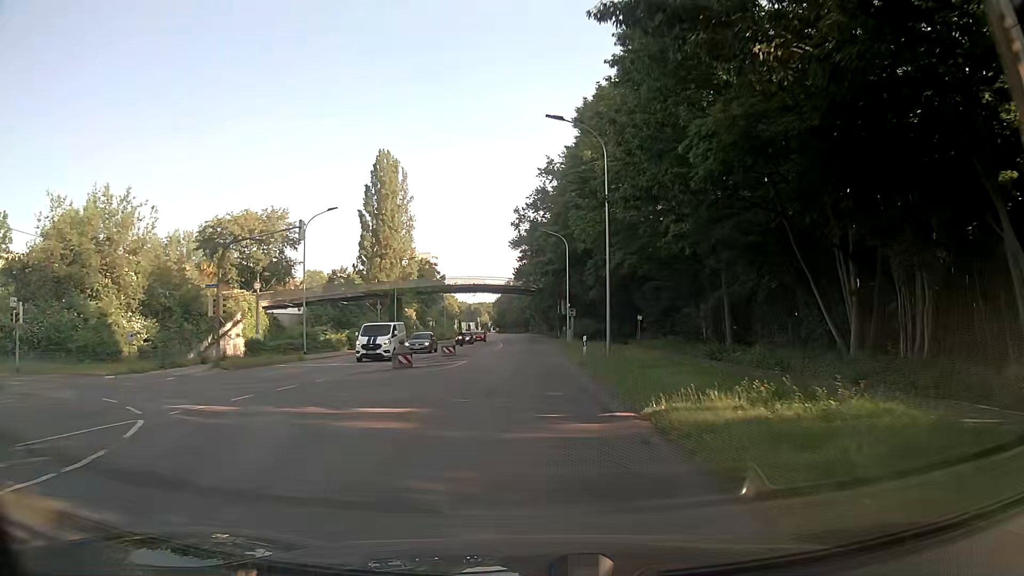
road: secondary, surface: asphalt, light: Day
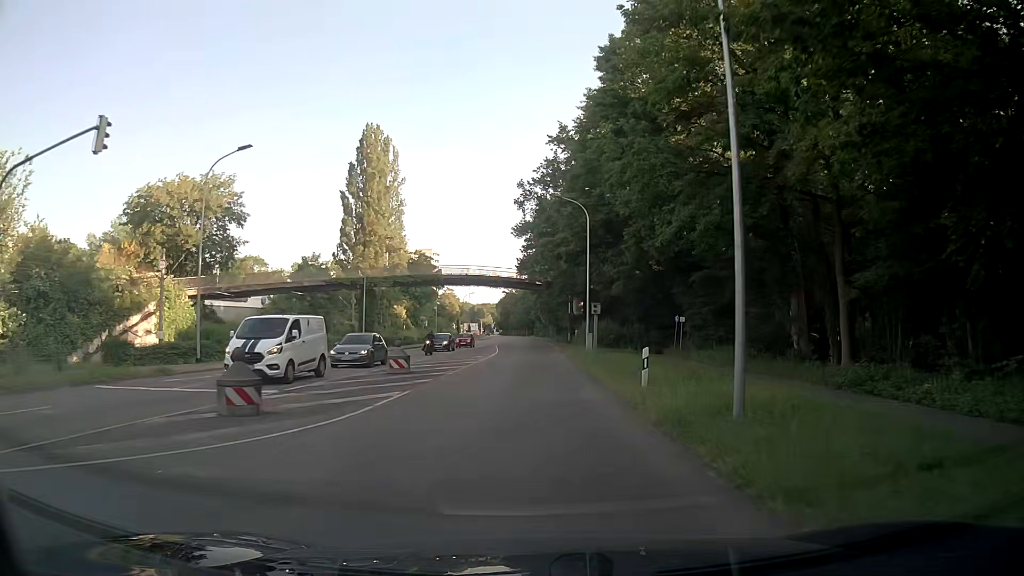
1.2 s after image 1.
(-0.2, +15.3) m; 0°
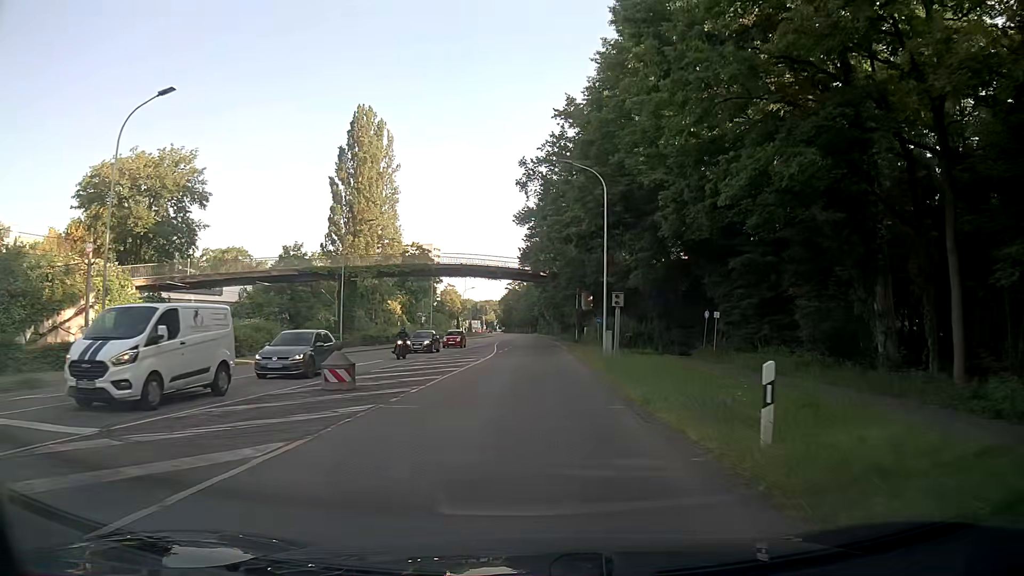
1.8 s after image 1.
(0.0, +7.6) m; 0°
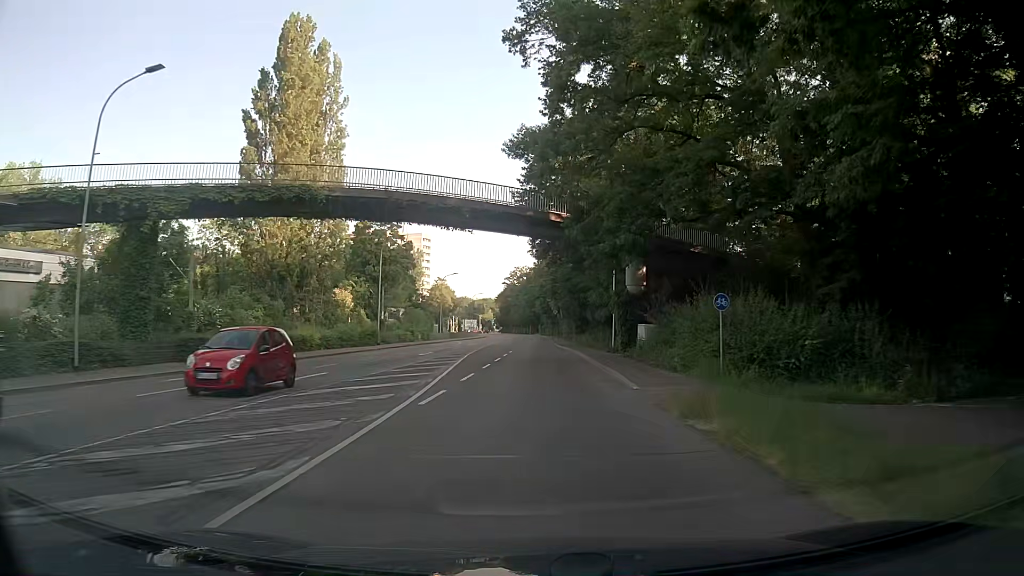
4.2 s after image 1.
(-0.3, +30.5) m; 0°
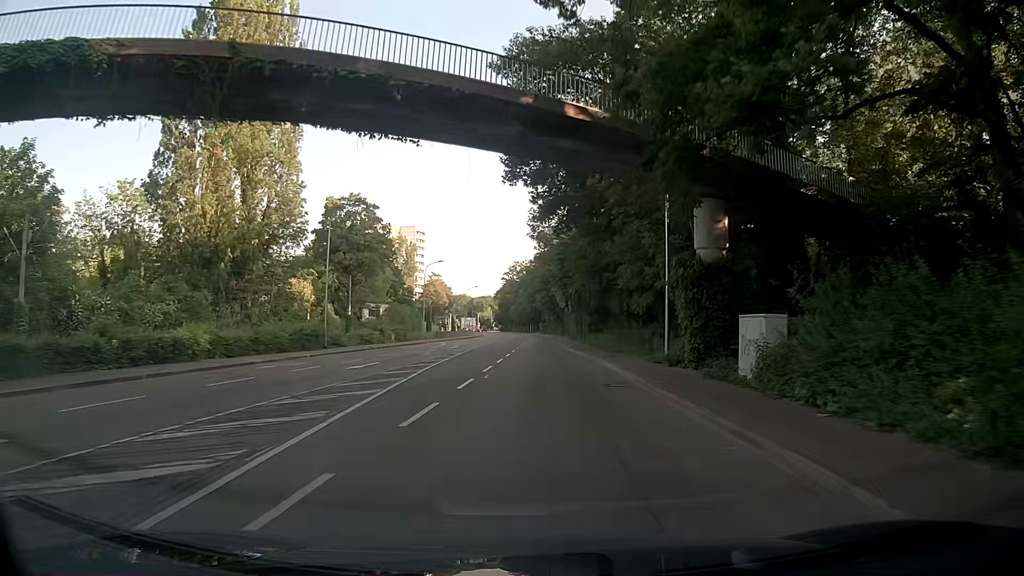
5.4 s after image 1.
(-0.1, +15.2) m; 0°
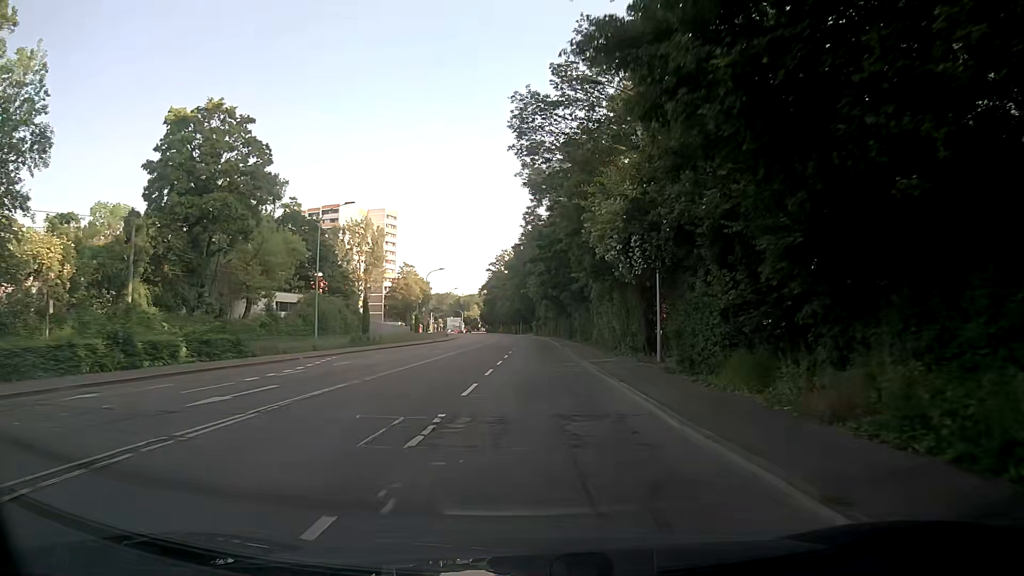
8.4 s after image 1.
(-0.1, +37.8) m; 0°
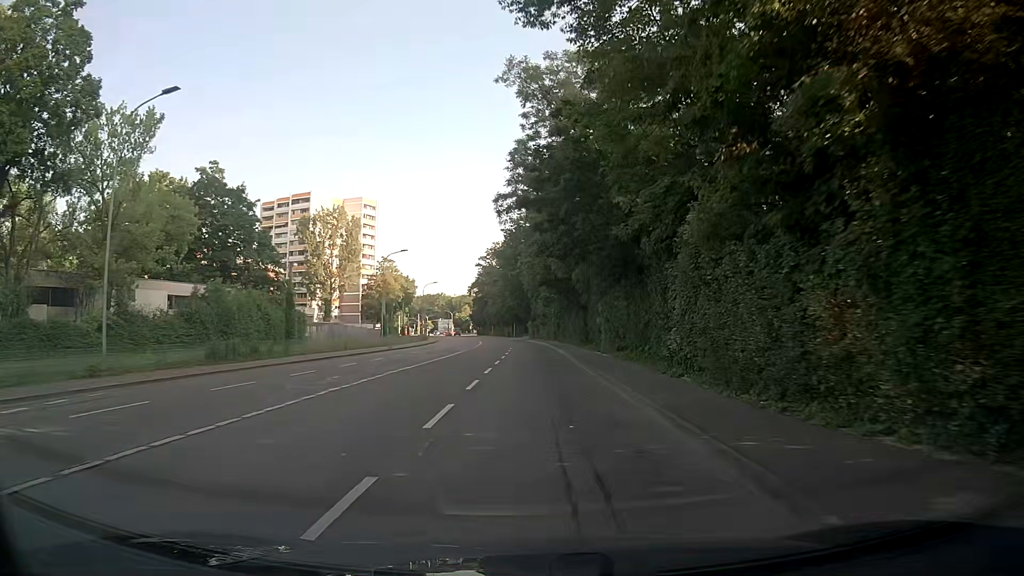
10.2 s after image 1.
(+0.1, +22.4) m; 0°
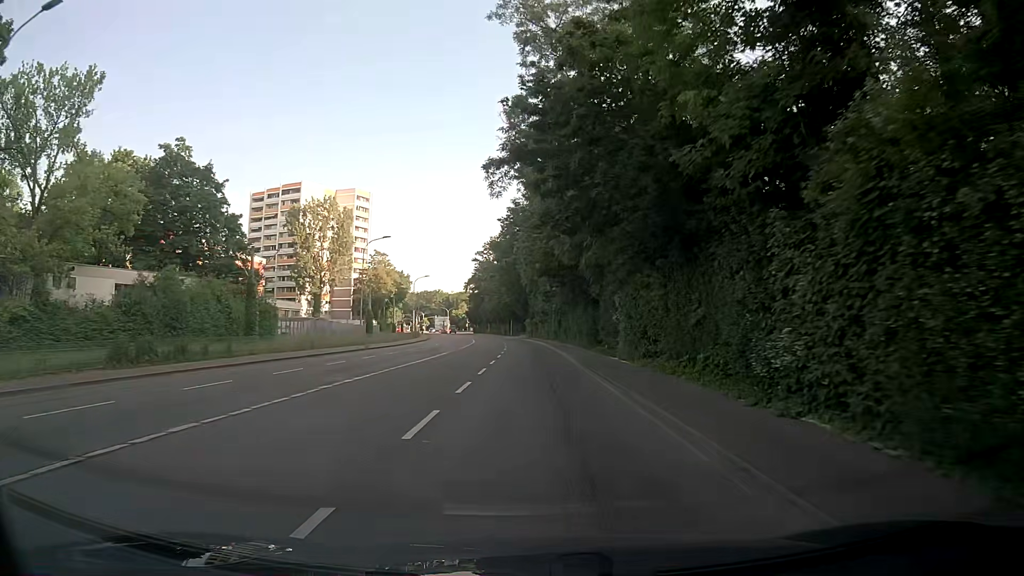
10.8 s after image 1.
(0.0, +7.4) m; 0°
(0, +10) (0, +20) (0, +30) (0, +40) (0, +50) (-1, +60) (-1, +70) (-2, +80) (-3, +90) (-4, +100) m
